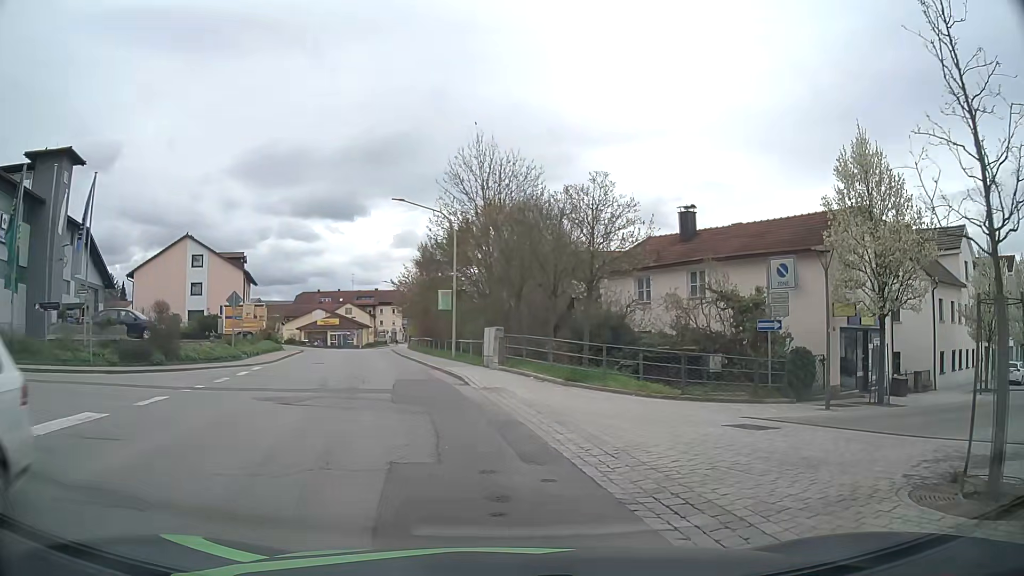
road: secondary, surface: asphalt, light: Day
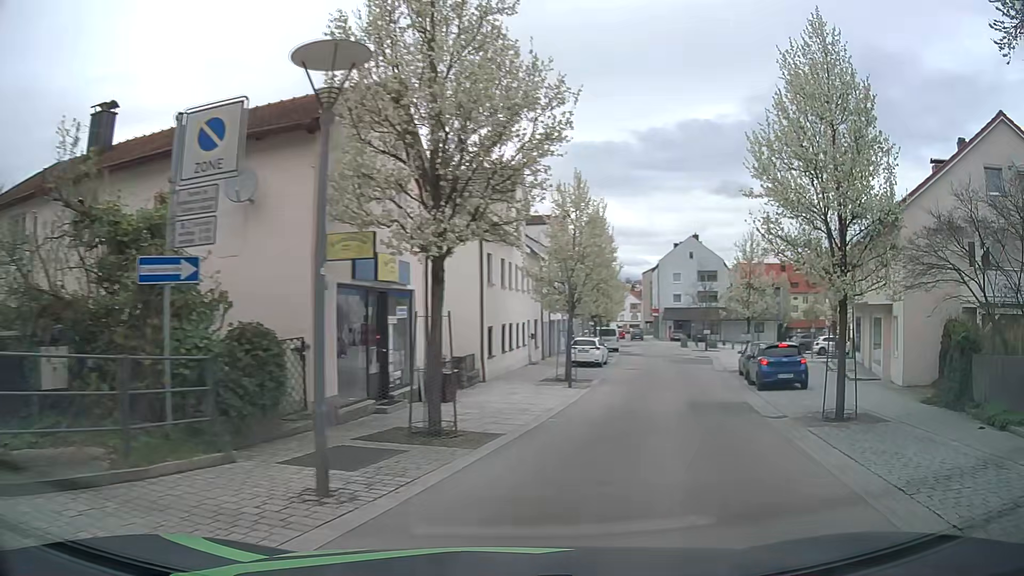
(+4.1, +10.8) m; +46°
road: residential
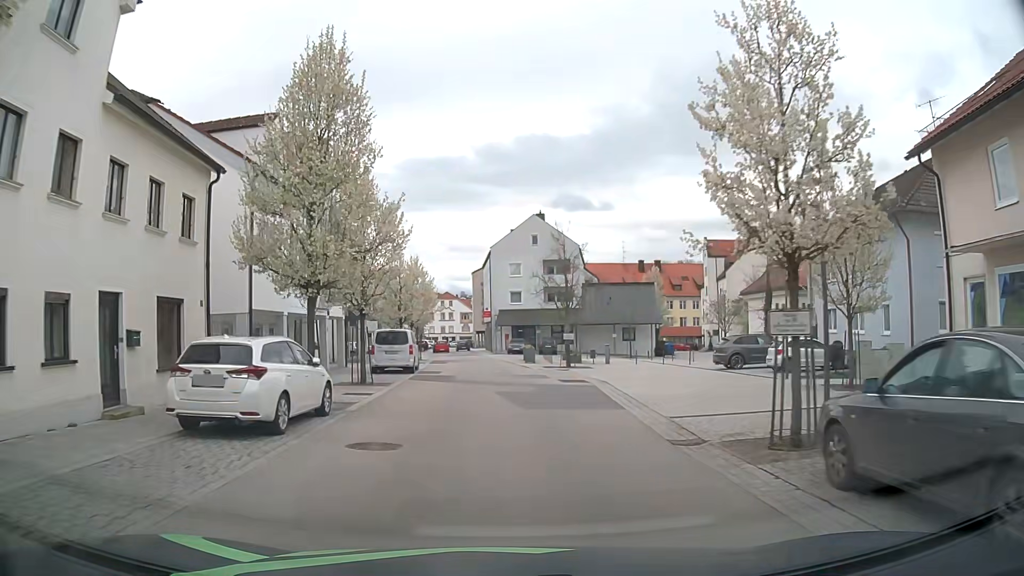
(+5.1, +23.6) m; +13°
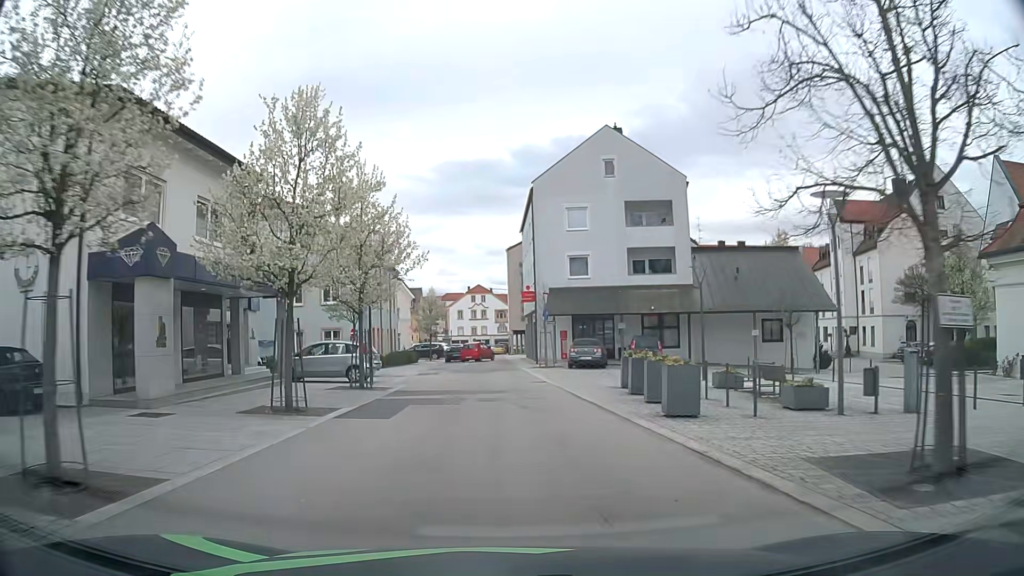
(-0.7, +30.2) m; -2°
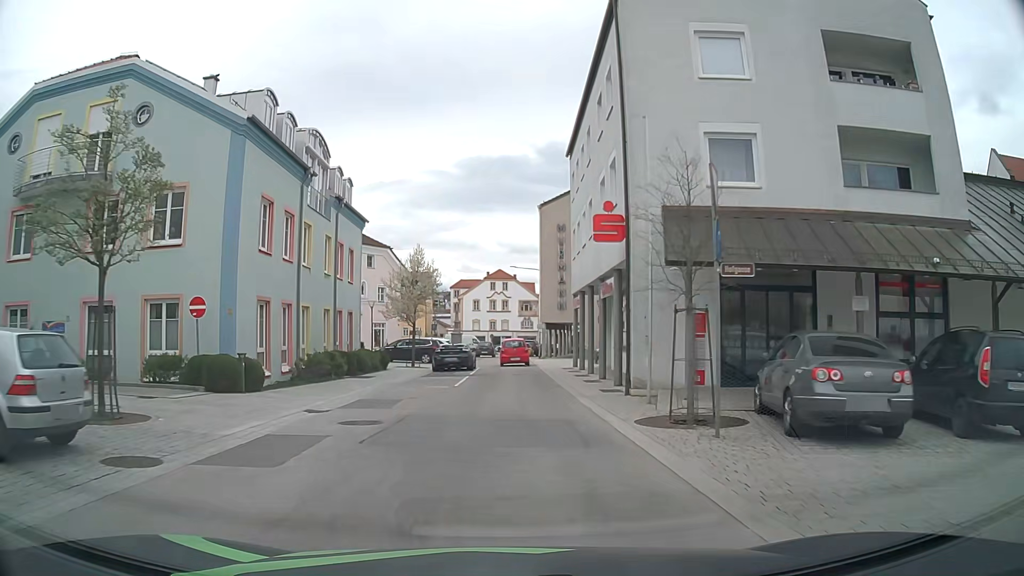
(-0.8, +24.0) m; -3°
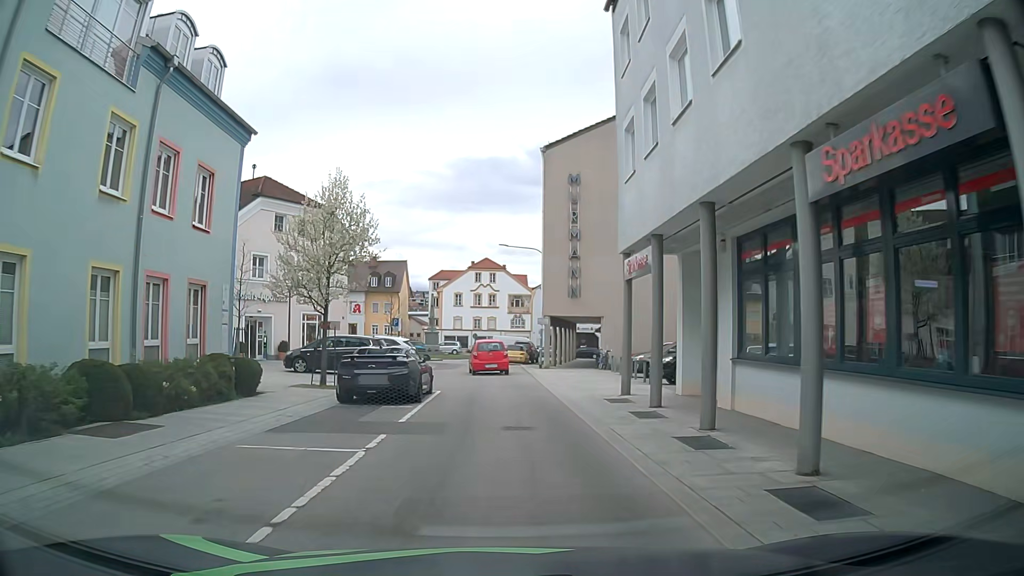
(+0.3, +16.6) m; +2°
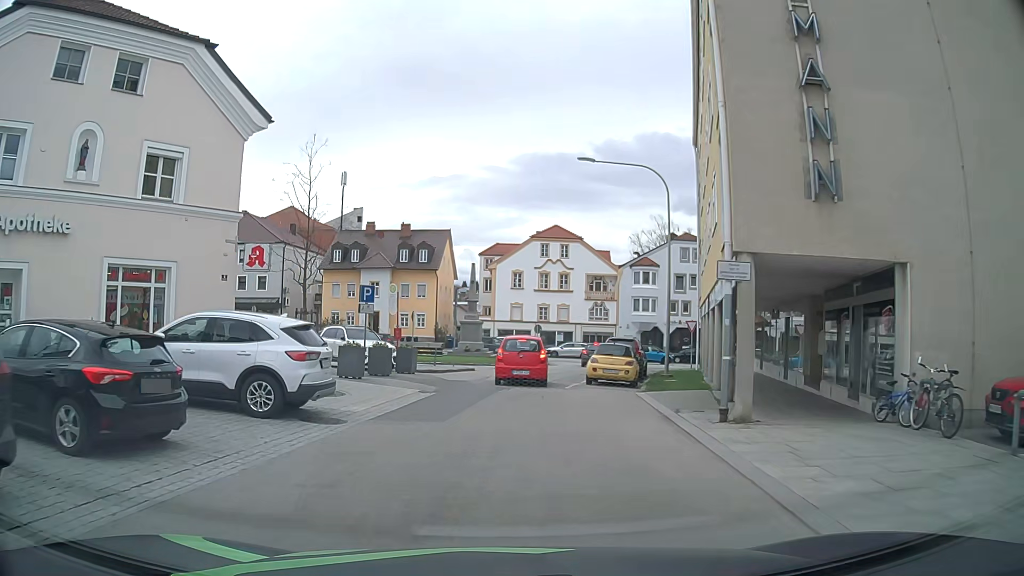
(-0.5, +24.7) m; -6°
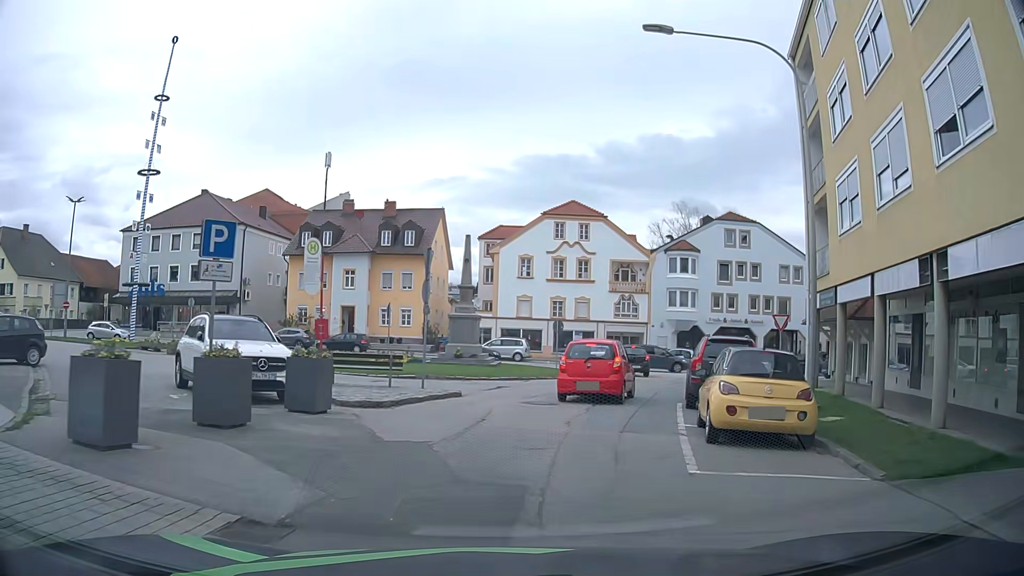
(-0.2, +13.0) m; 0°
